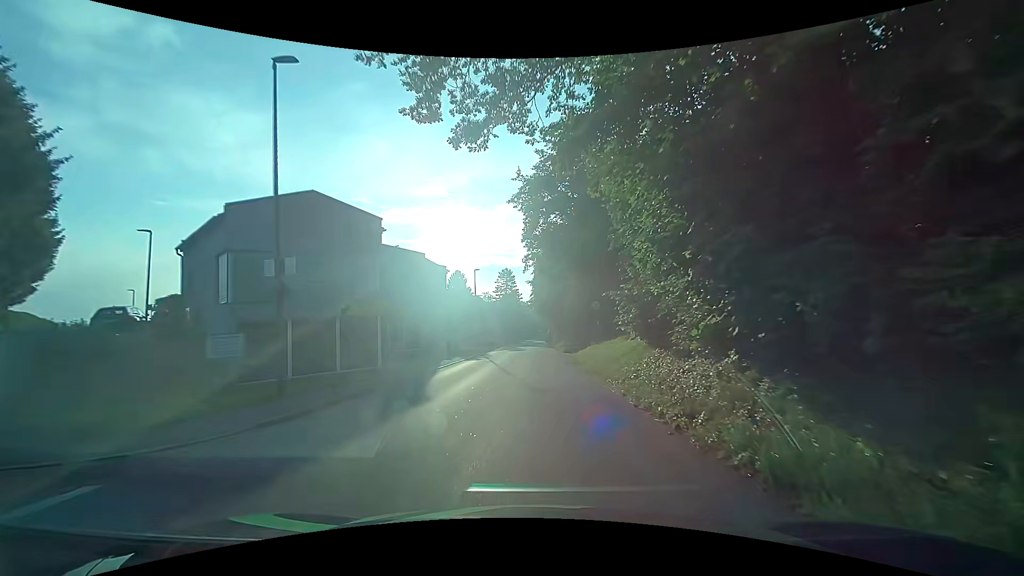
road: tertiary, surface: asphalt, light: Day
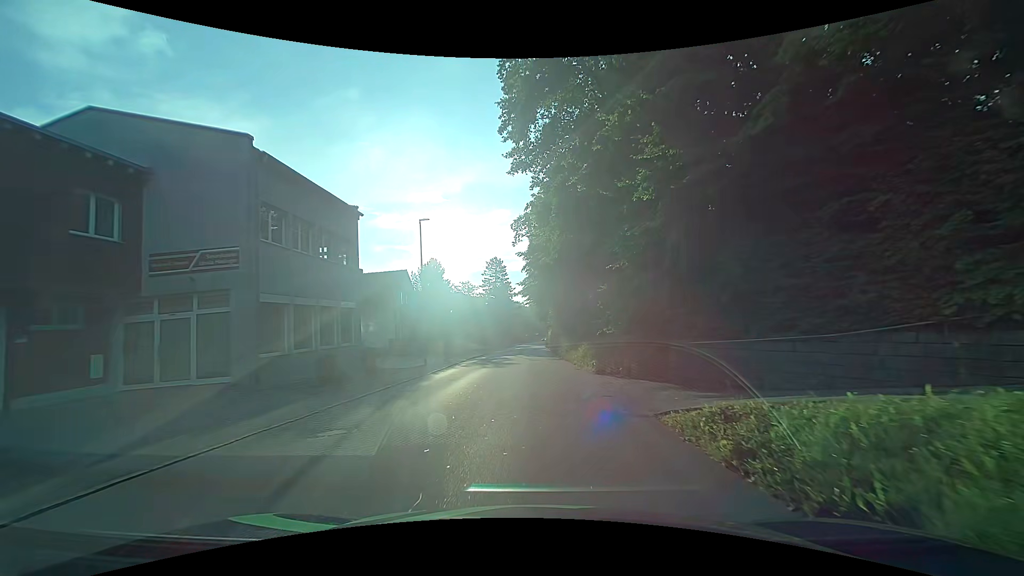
(-0.2, +23.5) m; 0°
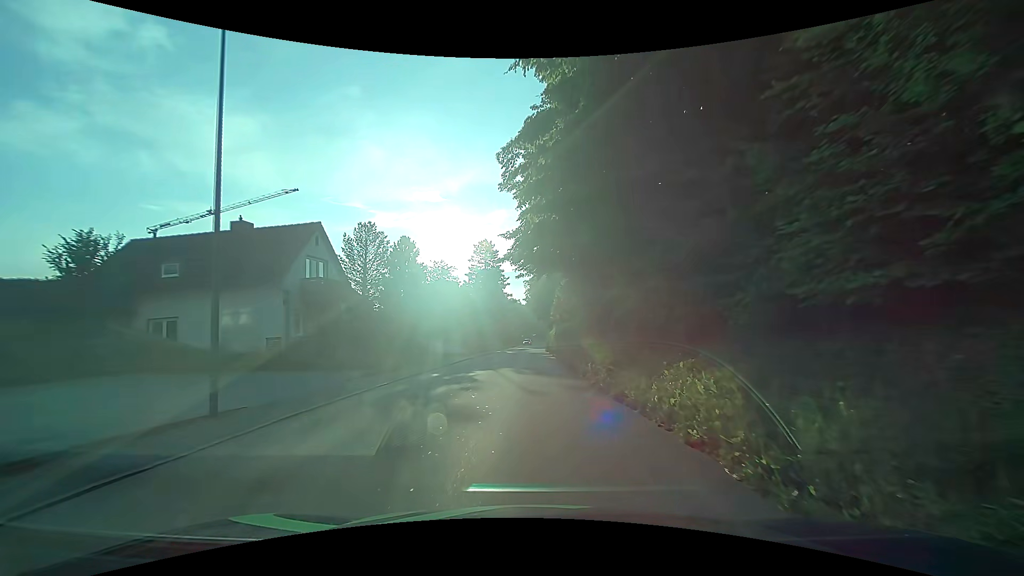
(-0.2, +18.5) m; 0°
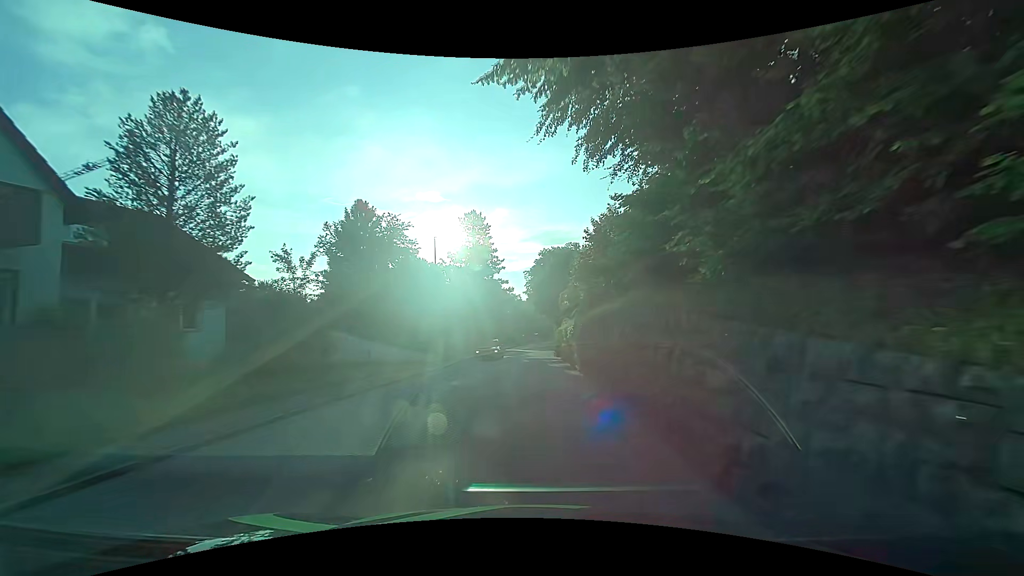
(+0.2, +18.6) m; 0°
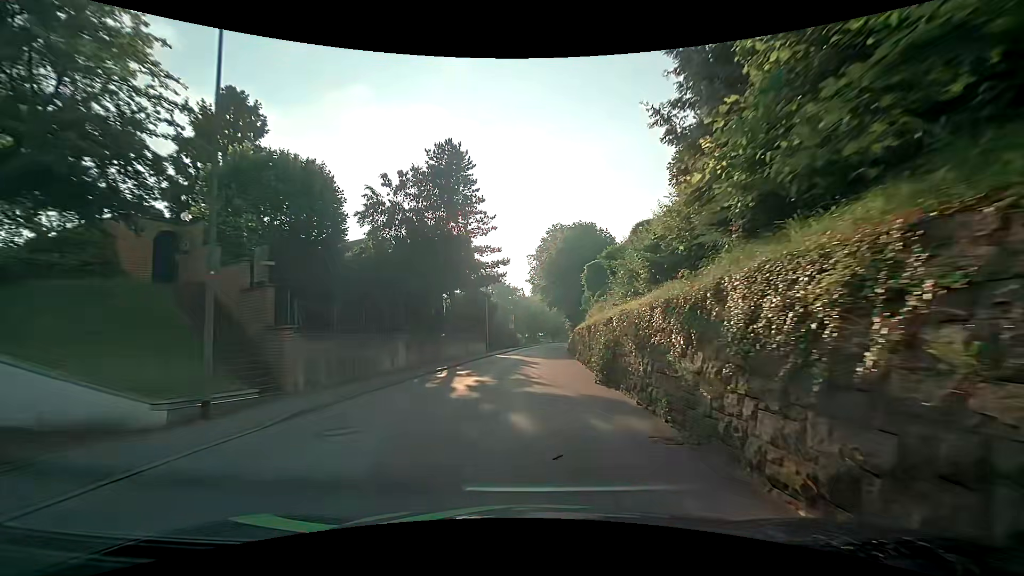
(-0.2, +23.3) m; -1°
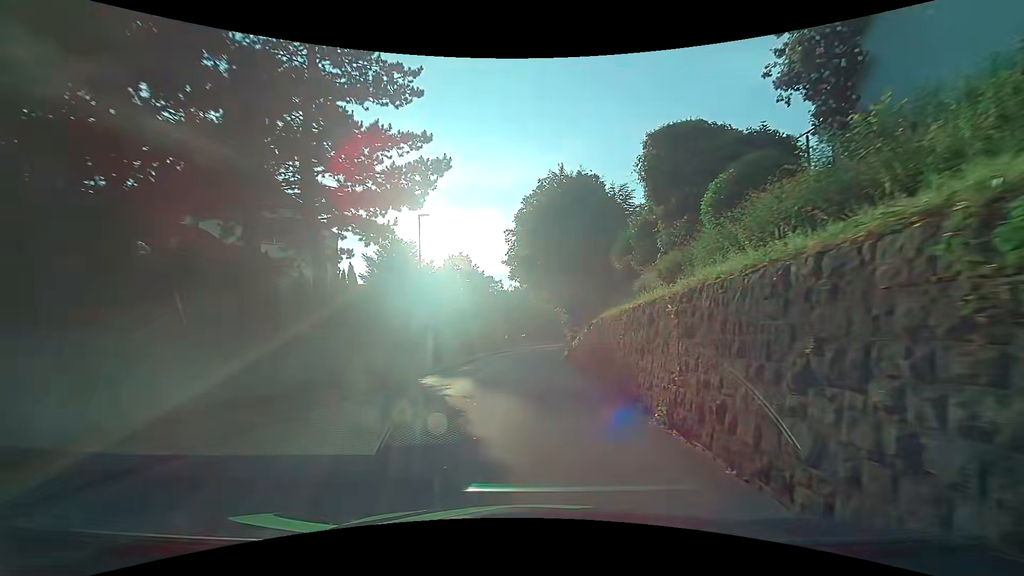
(+0.5, +23.2) m; +2°
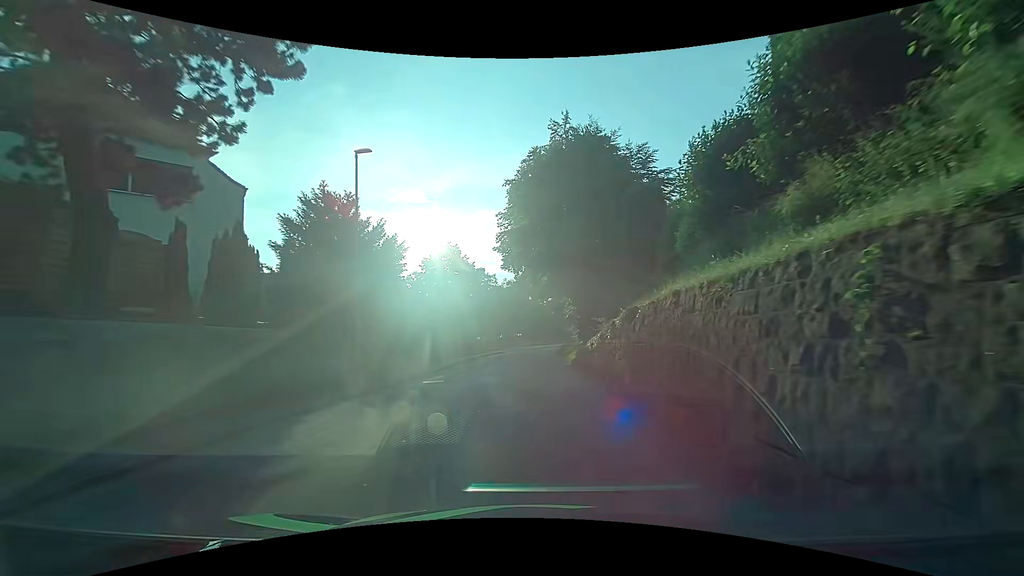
(+0.2, +9.2) m; +1°
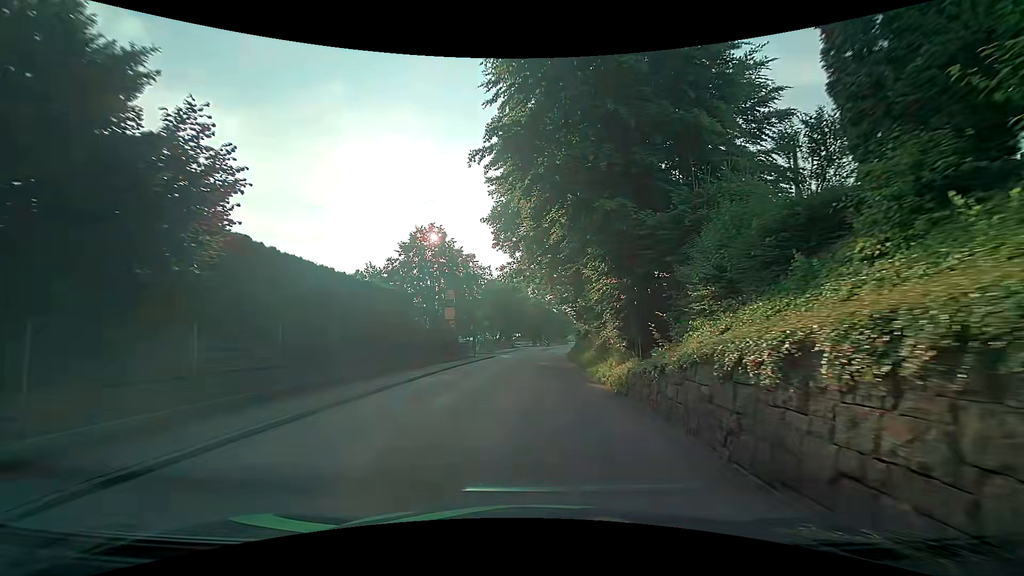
(+0.1, +13.9) m; +1°
(0, +10) (0, +20) (0, +30) (0, +40) (+1, +50) (+2, +60) (+3, +70) (+4, +80) (+5, +90) (+6, +100) m
